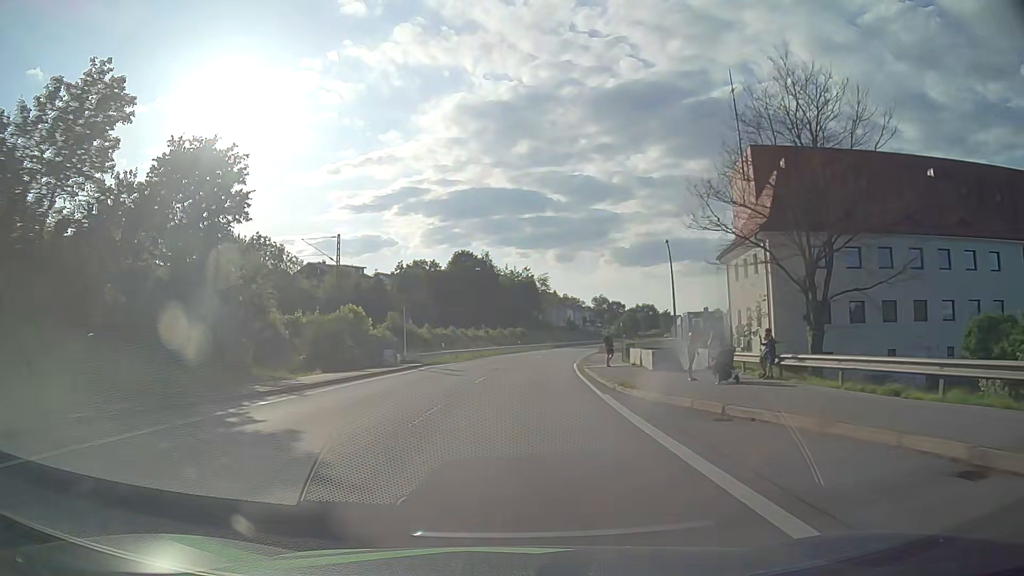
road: primary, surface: asphalt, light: Day
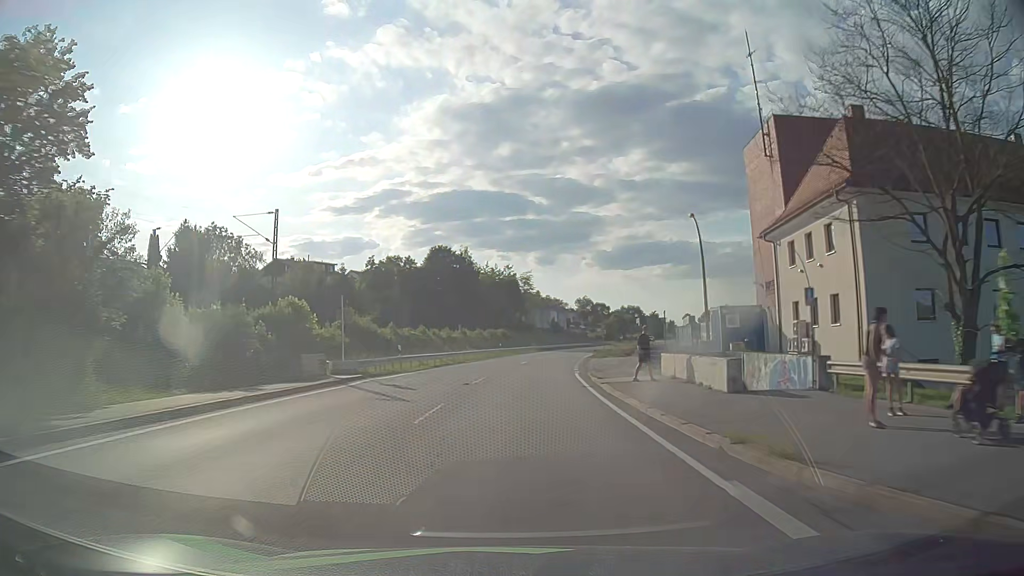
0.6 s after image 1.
(+0.1, +11.4) m; +1°
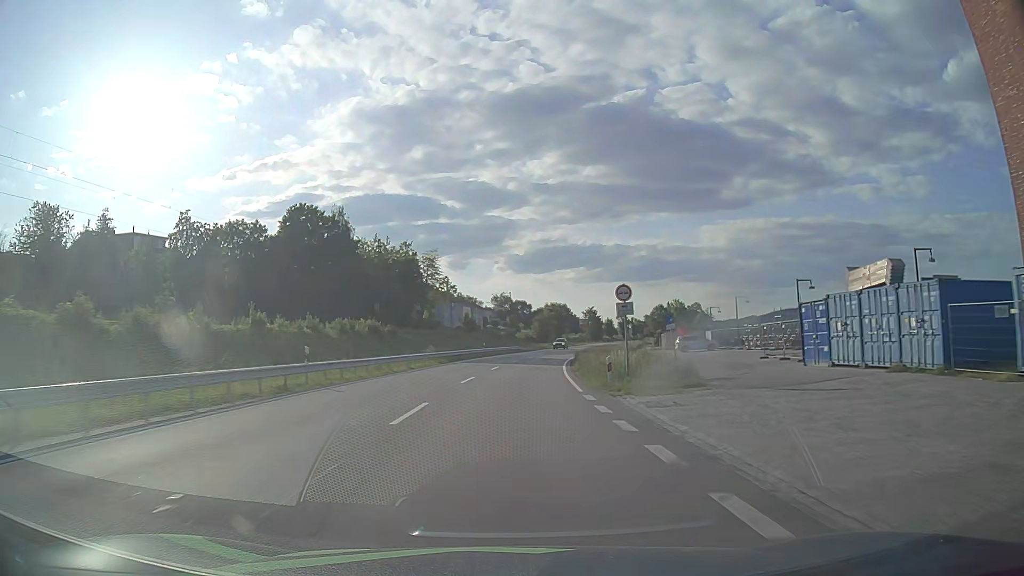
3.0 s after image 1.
(+3.0, +48.1) m; +7°
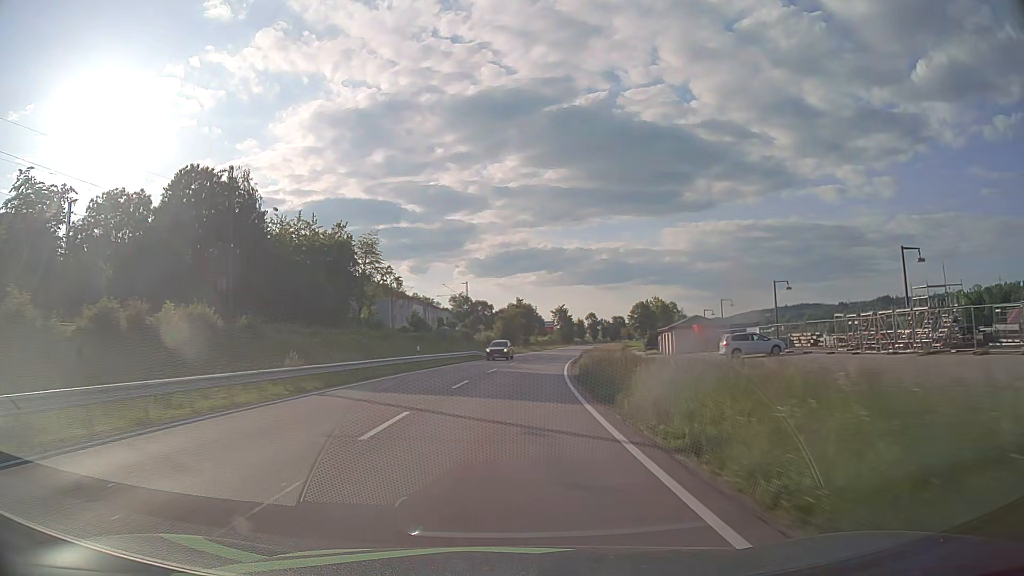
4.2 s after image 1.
(+0.7, +25.5) m; +3°
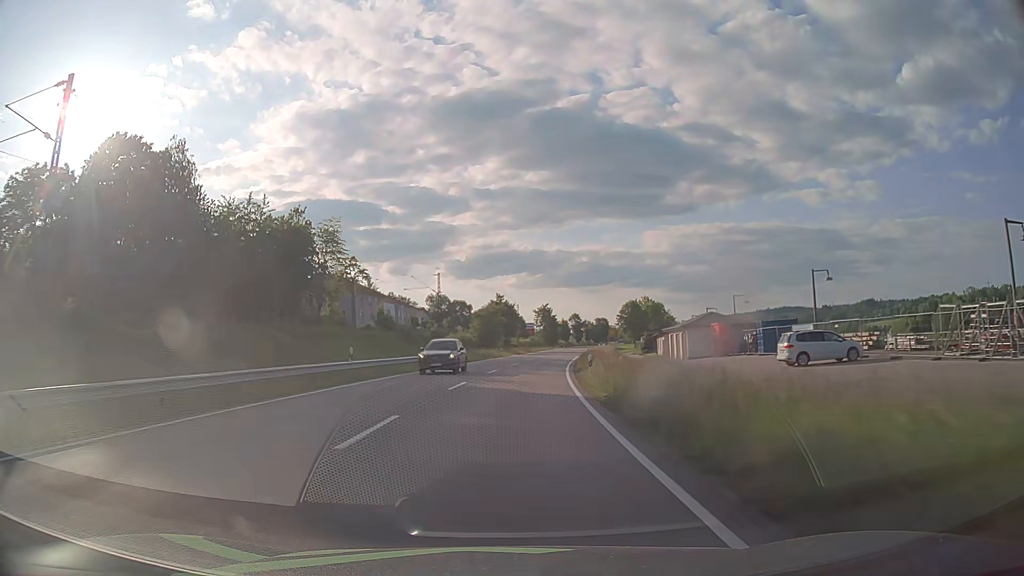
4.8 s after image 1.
(+0.2, +13.1) m; +2°
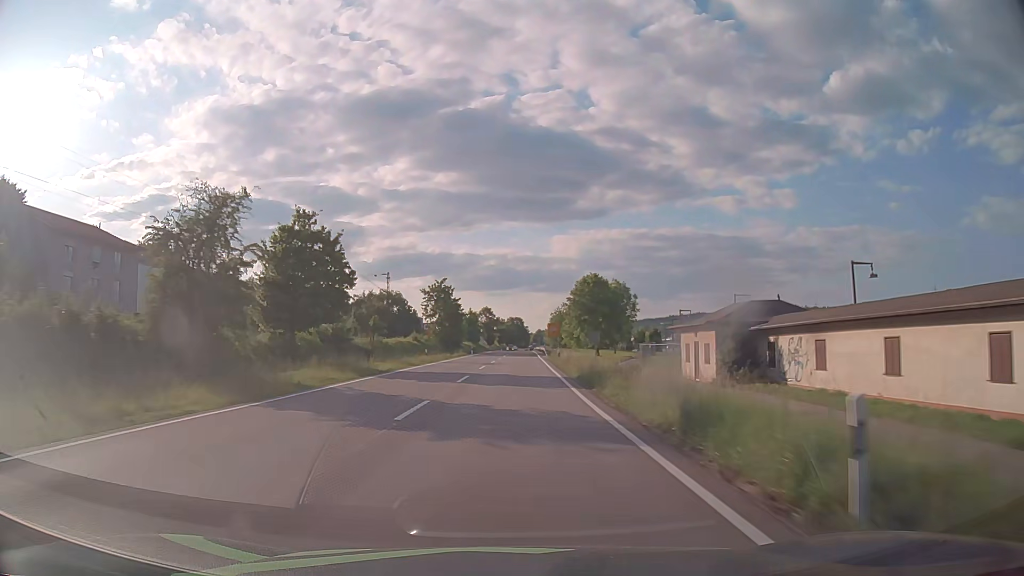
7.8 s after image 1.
(+5.3, +68.3) m; +8°
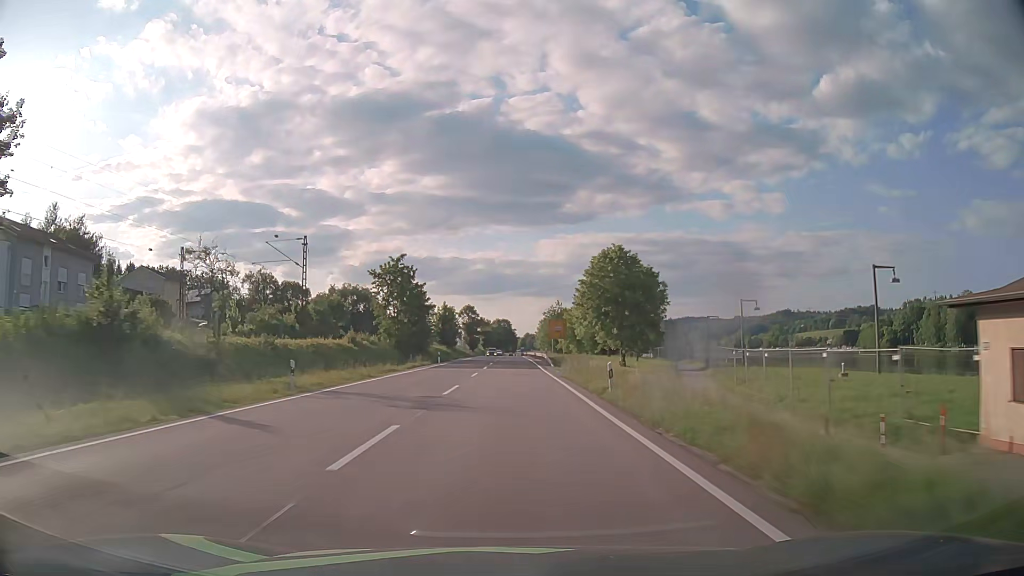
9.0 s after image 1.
(+0.3, +29.1) m; +1°
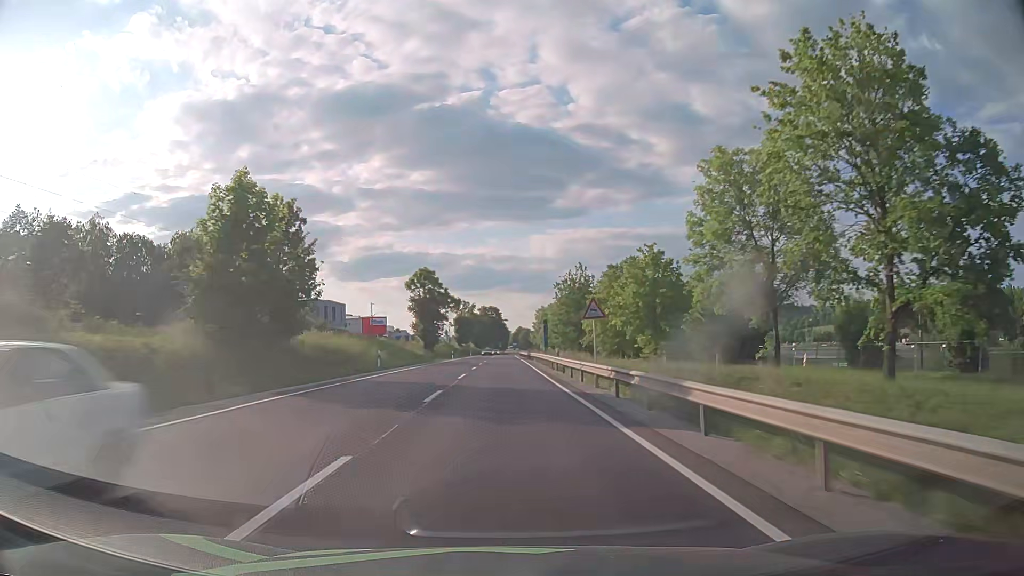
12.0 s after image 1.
(+0.9, +75.7) m; +1°
(0, +10) (0, +20) (0, +30) (0, +40) (0, +50) (0, +60) (0, +70) (0, +80) (0, +90) (0, +100) m
